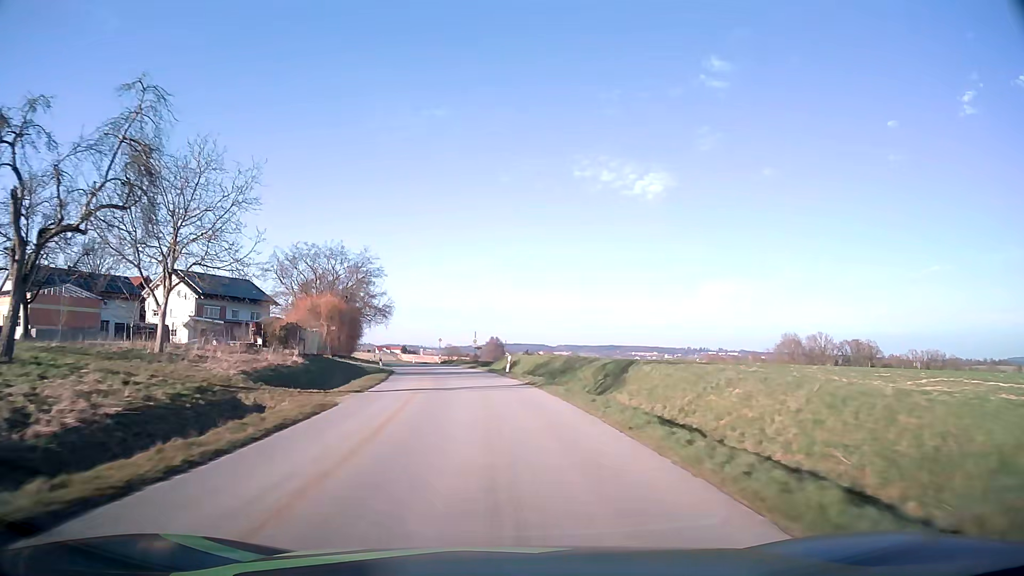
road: tertiary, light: Day
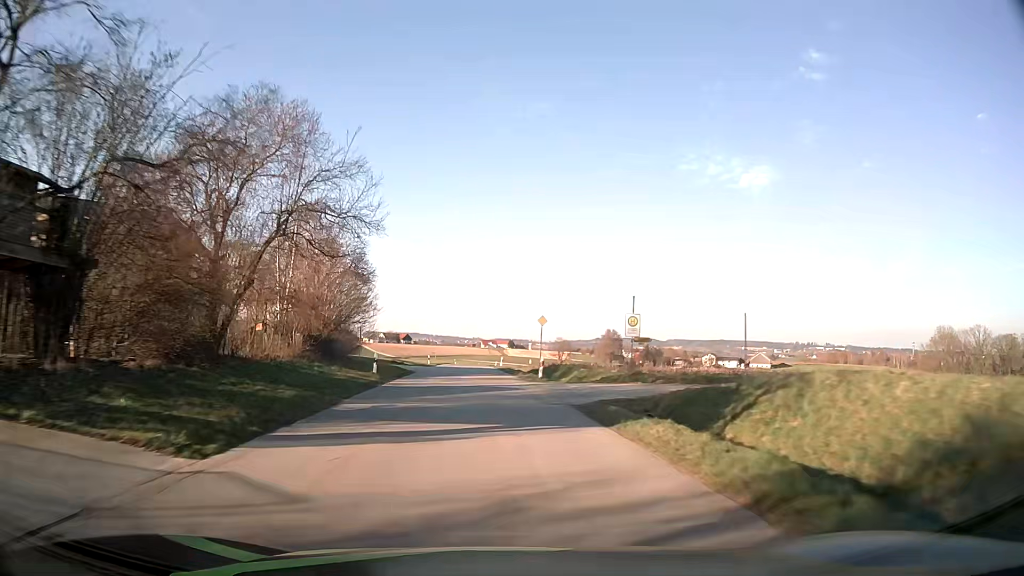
(-3.8, +43.8) m; -9°
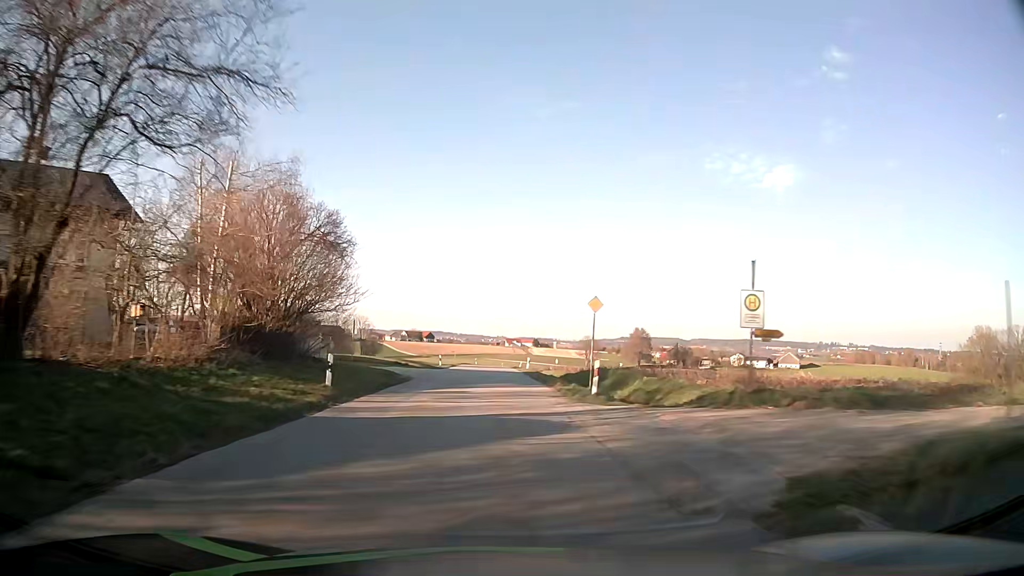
(-0.2, +11.1) m; -2°
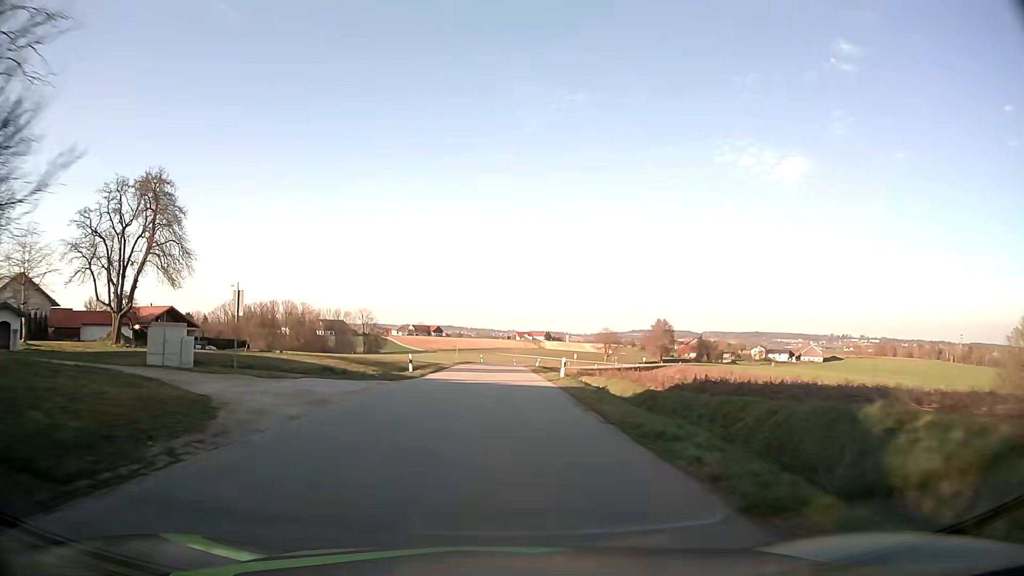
(-0.4, +22.4) m; -1°
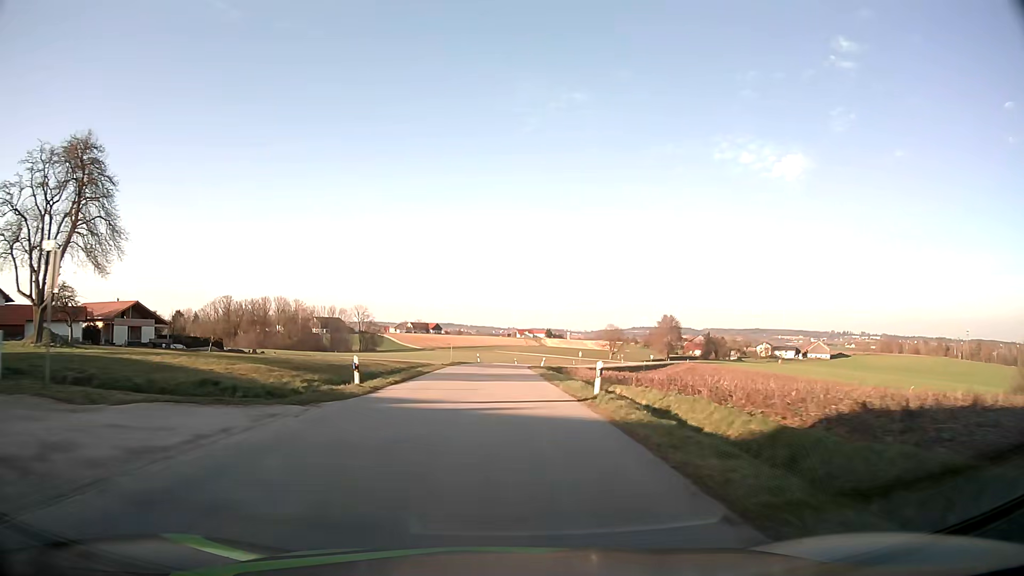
(0.0, +11.3) m; 0°
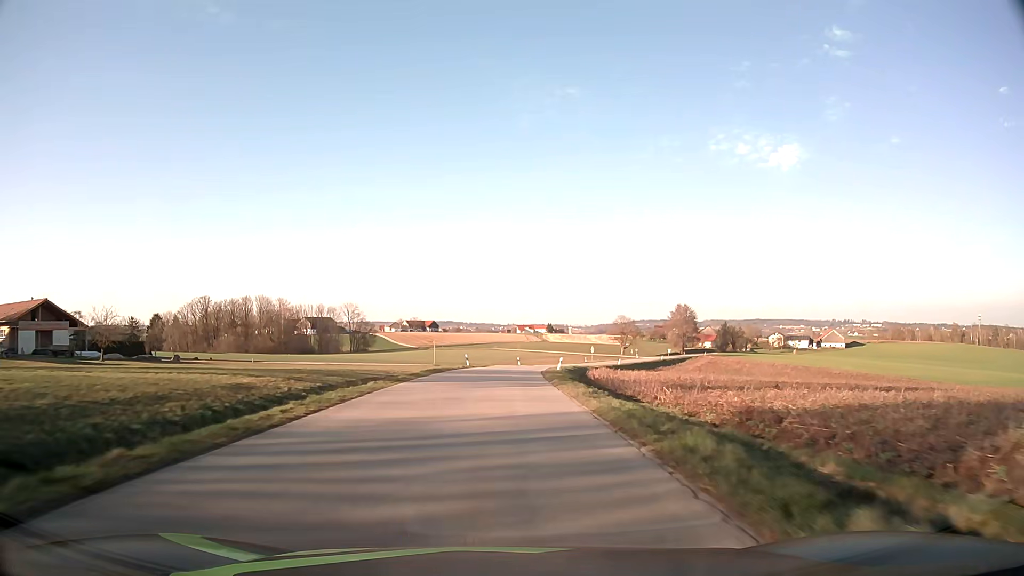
(0.0, +22.7) m; 0°
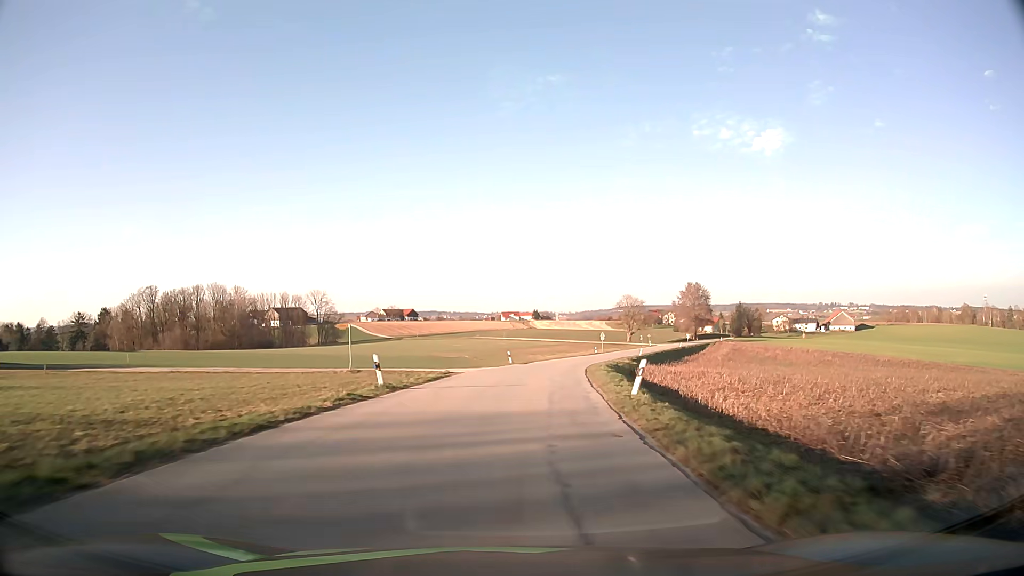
(+0.1, +34.0) m; +1°
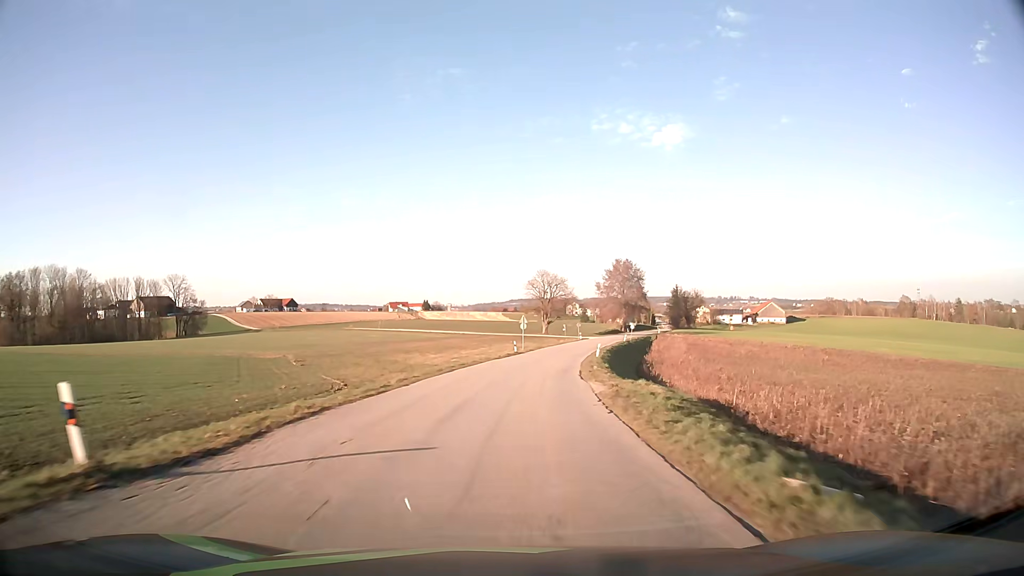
(+3.6, +45.4) m; +9°
(0, +10) (+1, +20) (+1, +30) (+2, +40) (+4, +50) (+5, +60) (+7, +70) (+9, +79) (+12, +89) (+14, +99) m
